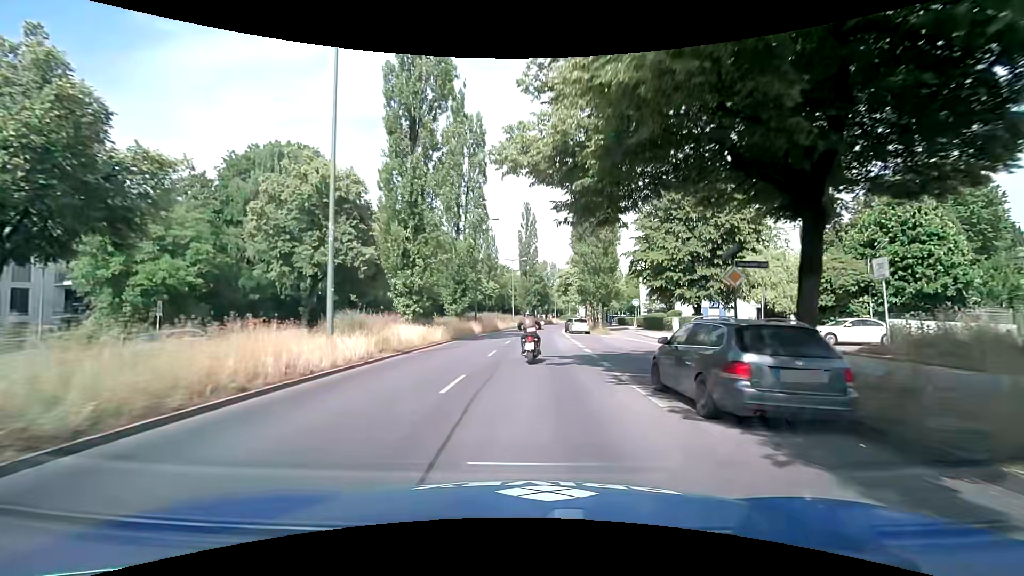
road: secondary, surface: asphalt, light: Day
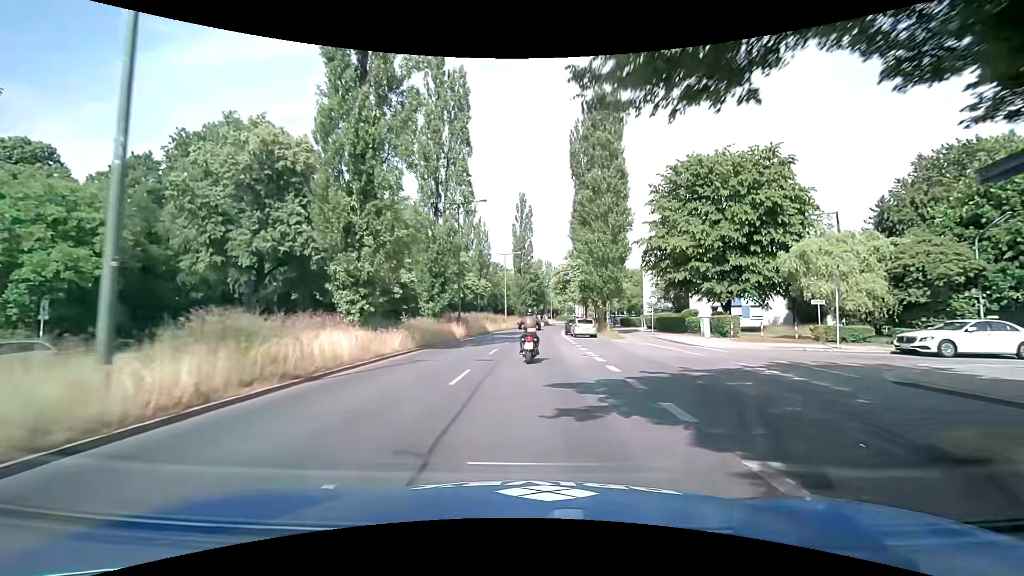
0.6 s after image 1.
(0.0, +7.7) m; 0°
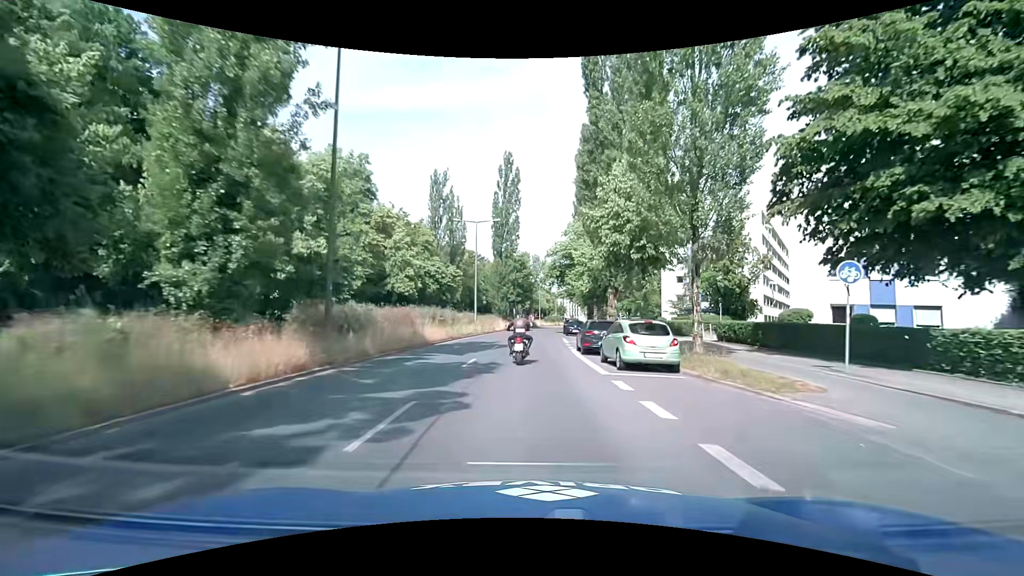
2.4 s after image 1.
(+0.5, +23.3) m; +3°
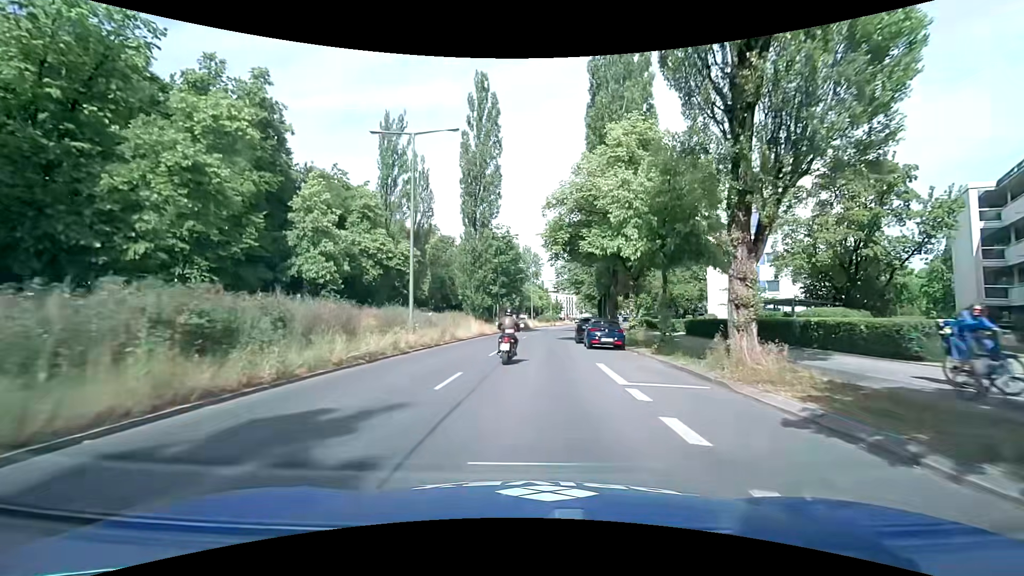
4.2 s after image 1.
(0.0, +22.5) m; 0°
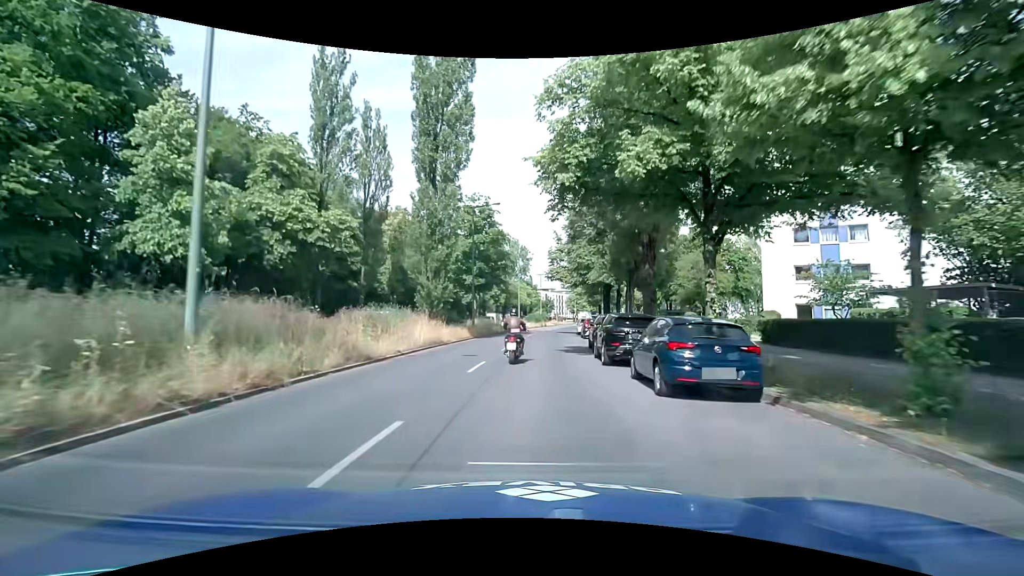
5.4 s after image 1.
(+0.2, +14.9) m; +1°
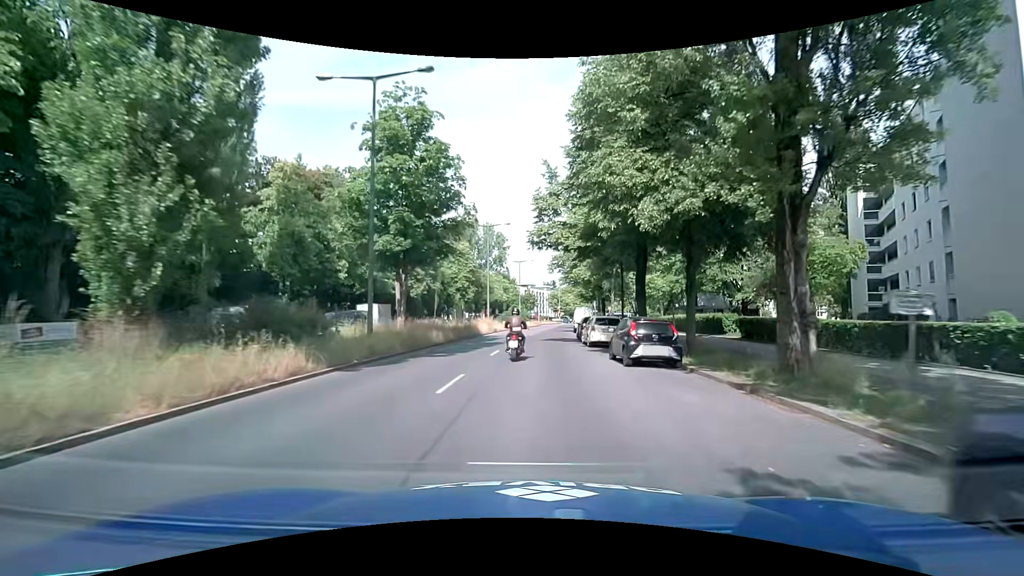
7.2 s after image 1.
(+0.4, +21.8) m; +2°
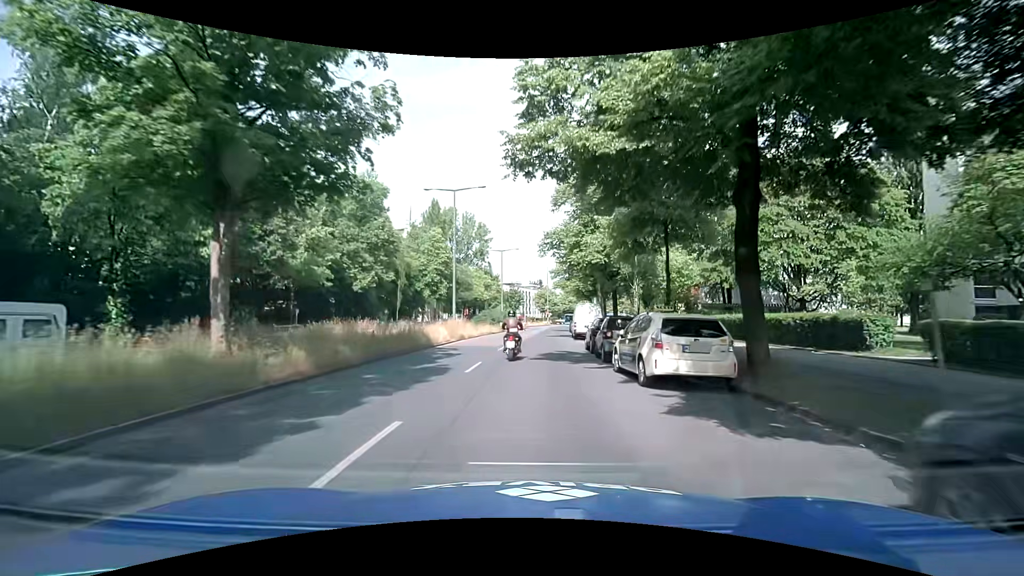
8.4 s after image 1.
(+0.2, +14.2) m; +1°
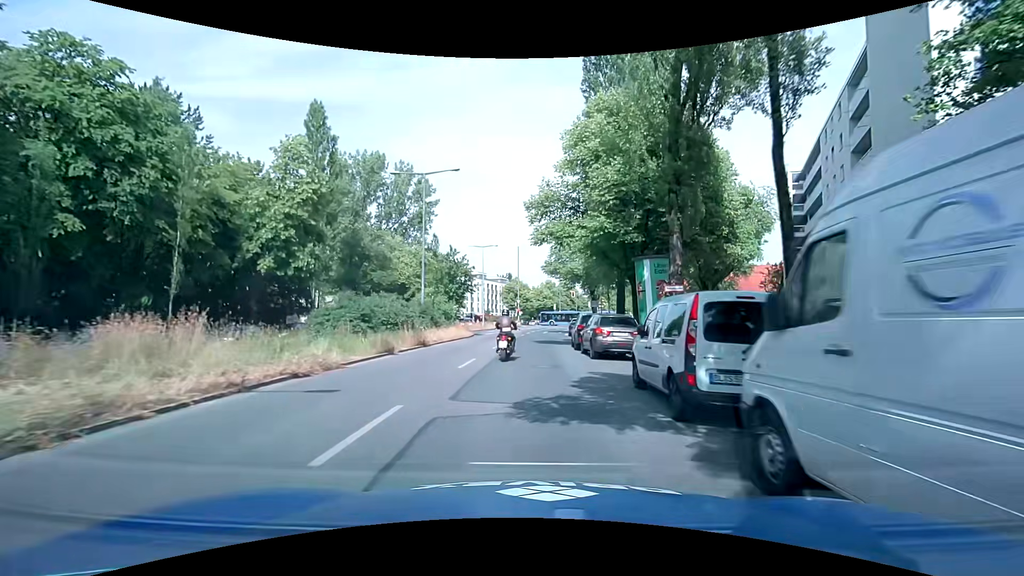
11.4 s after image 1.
(+1.3, +34.8) m; +4°
